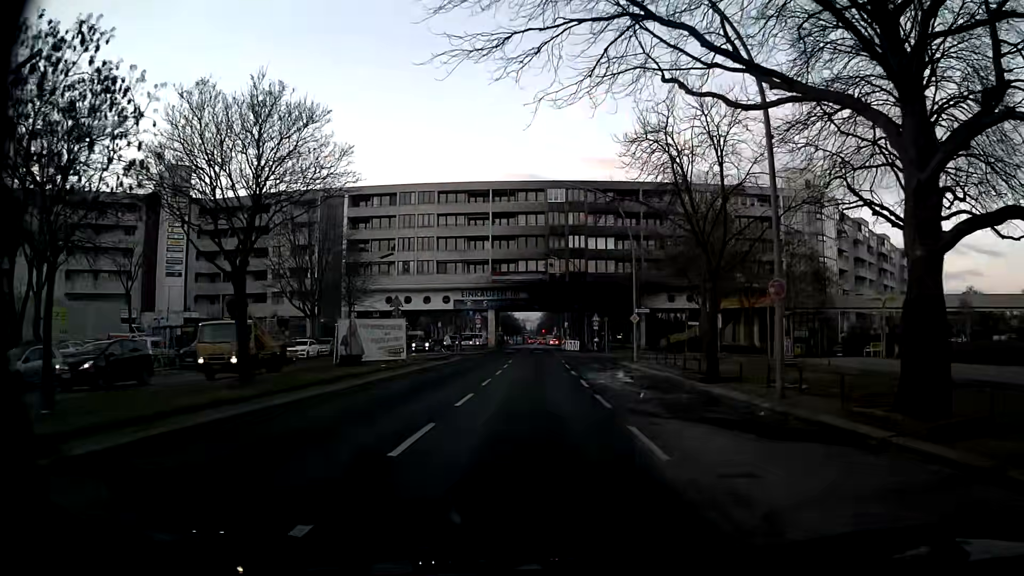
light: Day
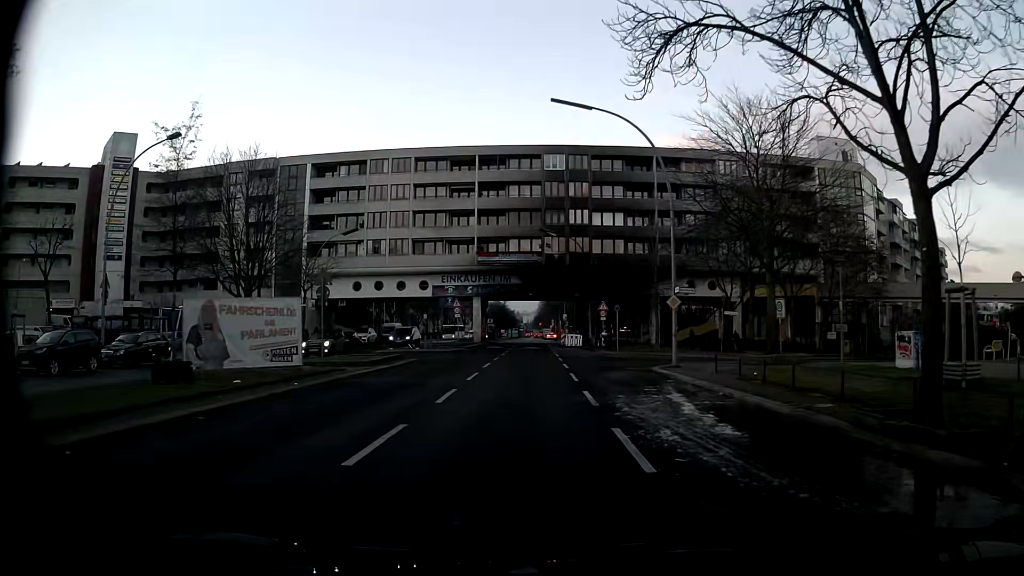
(+0.2, +12.8) m; +2°
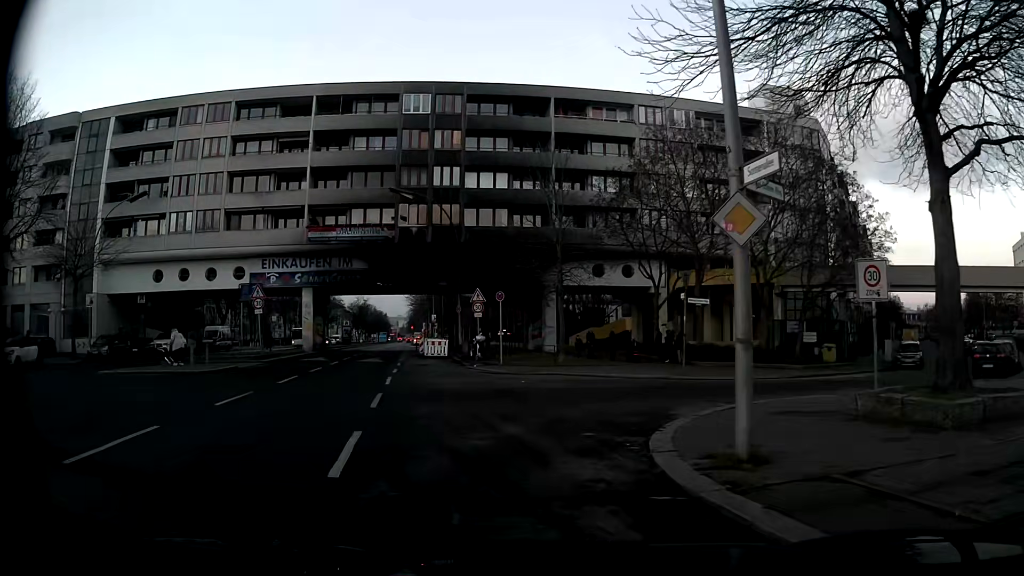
(+0.9, +18.4) m; +10°
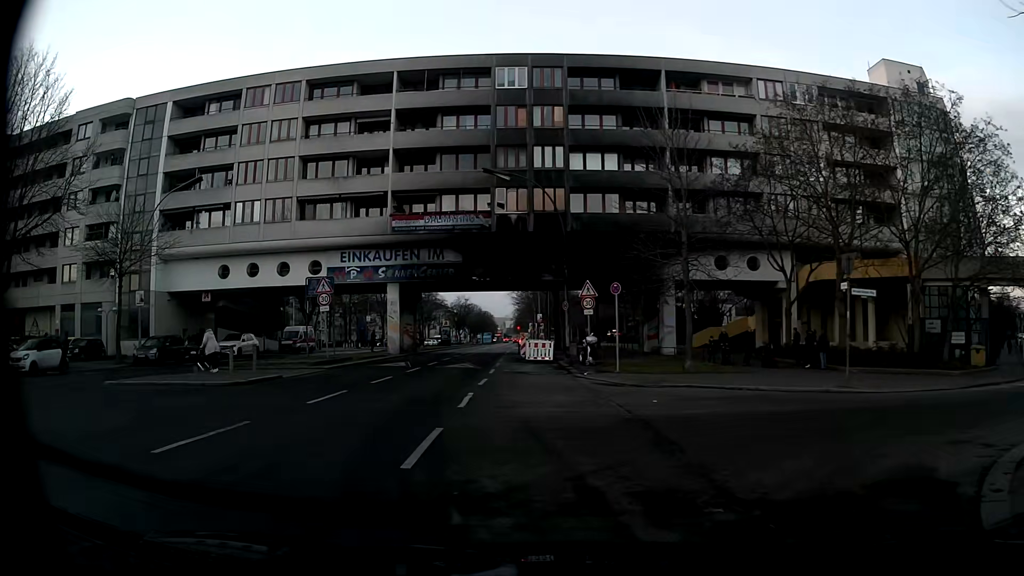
(-0.4, +5.5) m; -9°
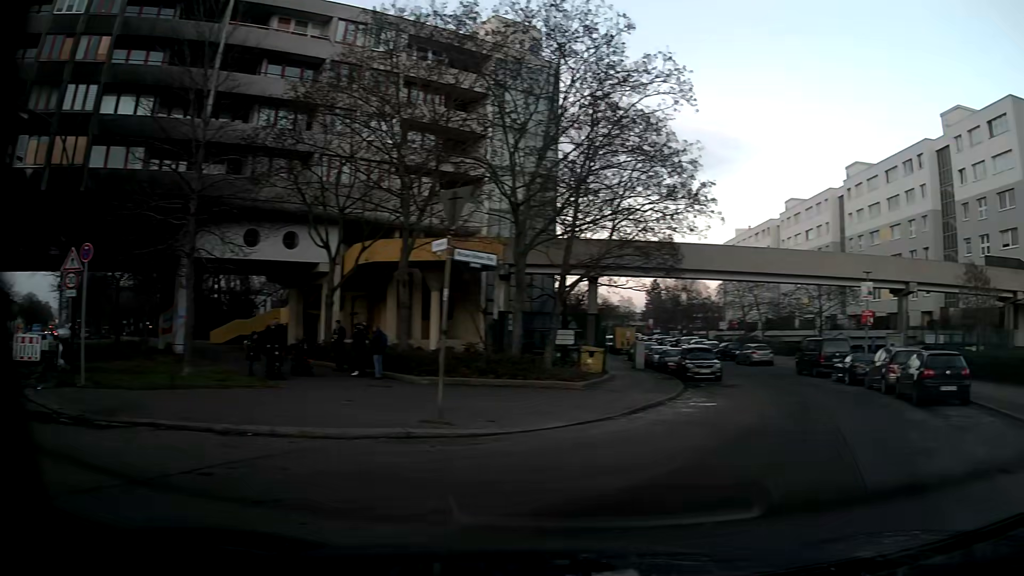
(+1.6, +9.1) m; +37°
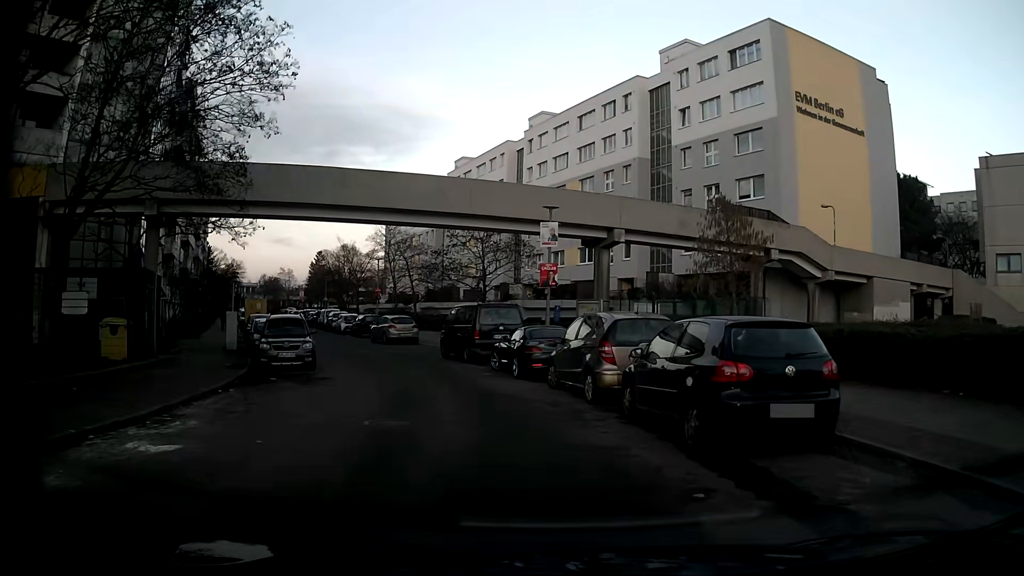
(+4.5, +10.7) m; +30°
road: residential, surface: asphalt
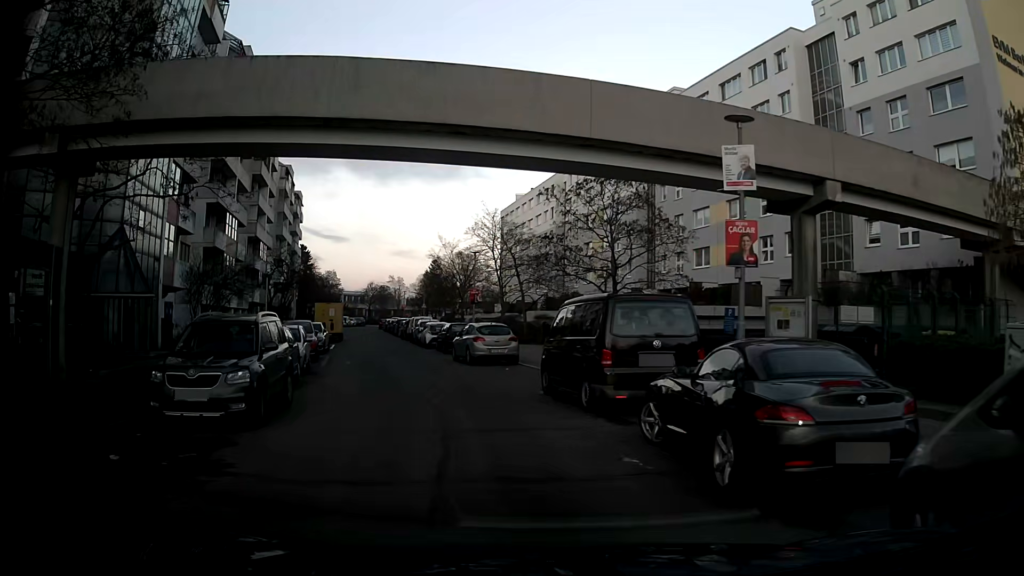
(-1.0, +11.1) m; -12°
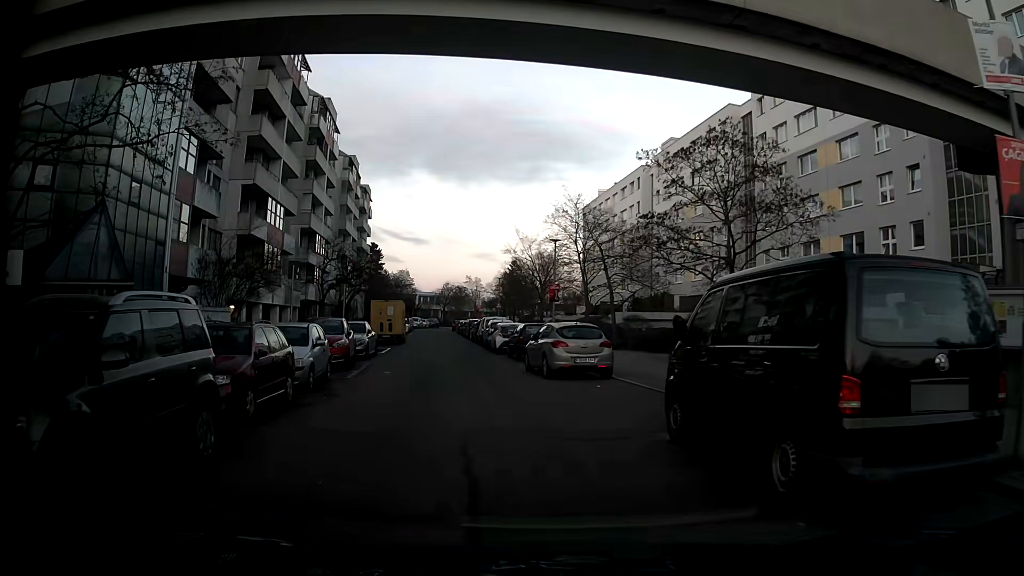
(-0.3, +6.1) m; -7°
